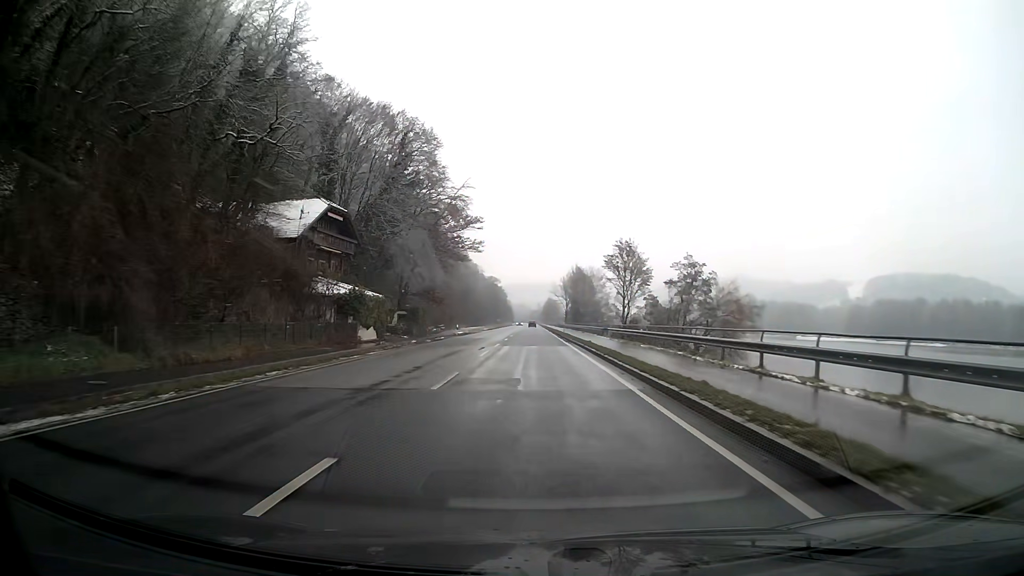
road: primary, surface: asphalt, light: Day
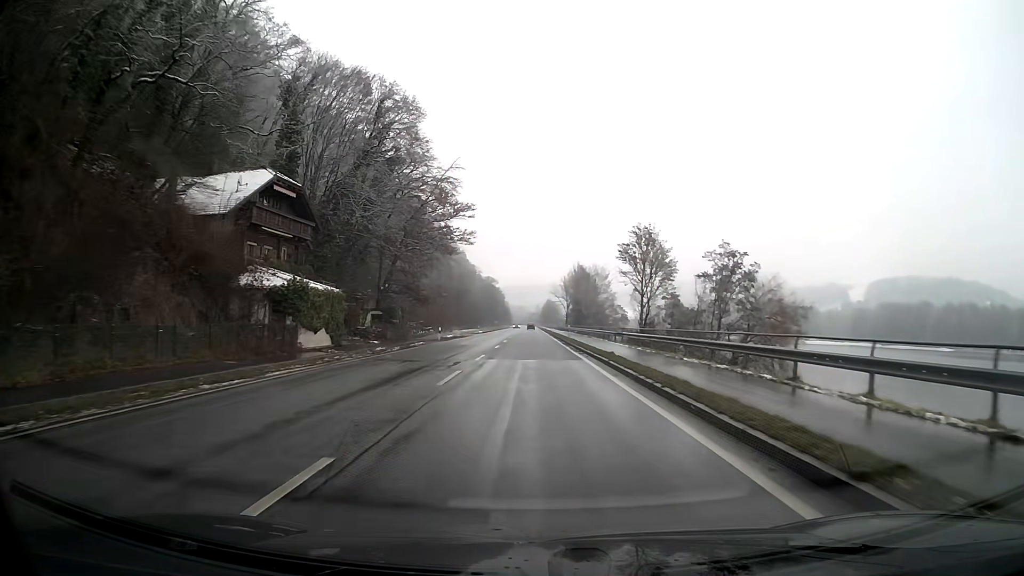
(0.0, +10.7) m; 0°
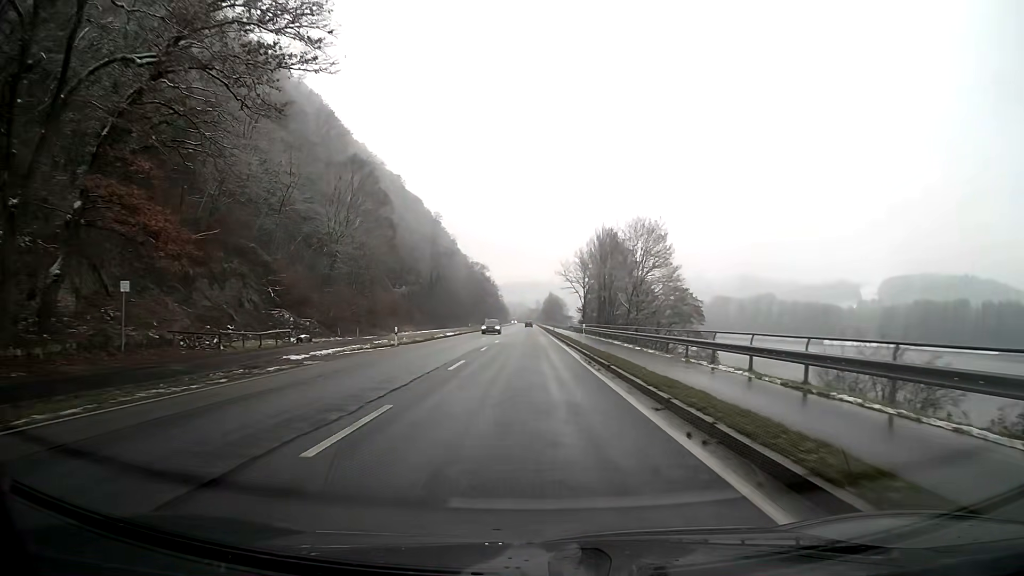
(-0.1, +53.7) m; 0°
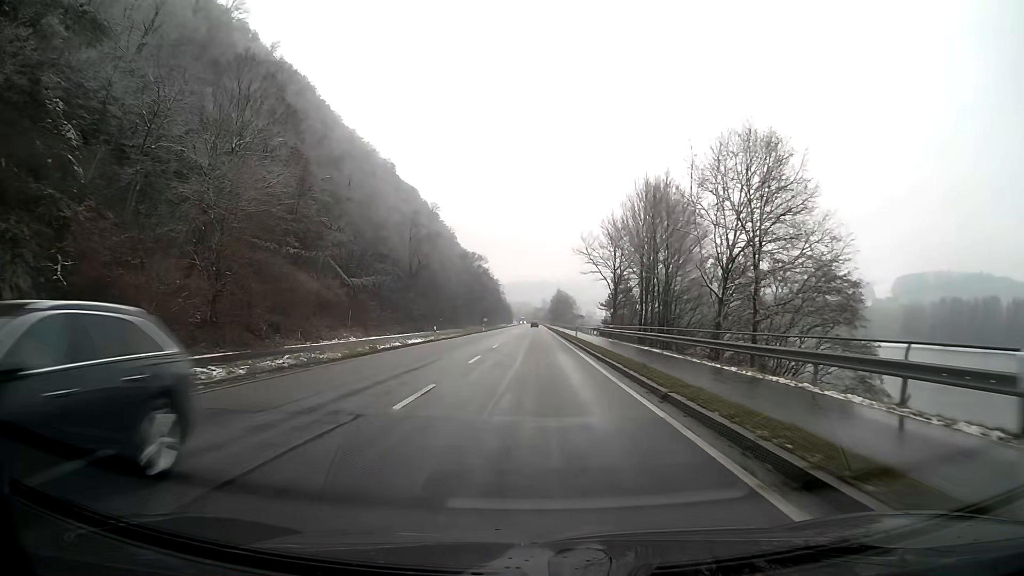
(-0.1, +32.3) m; 0°
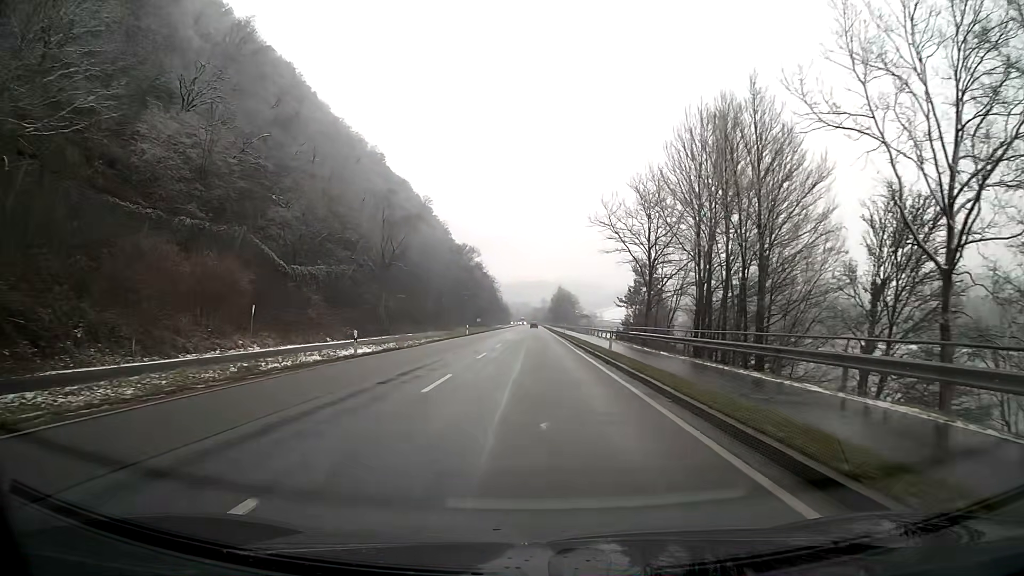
(0.0, +21.5) m; 0°
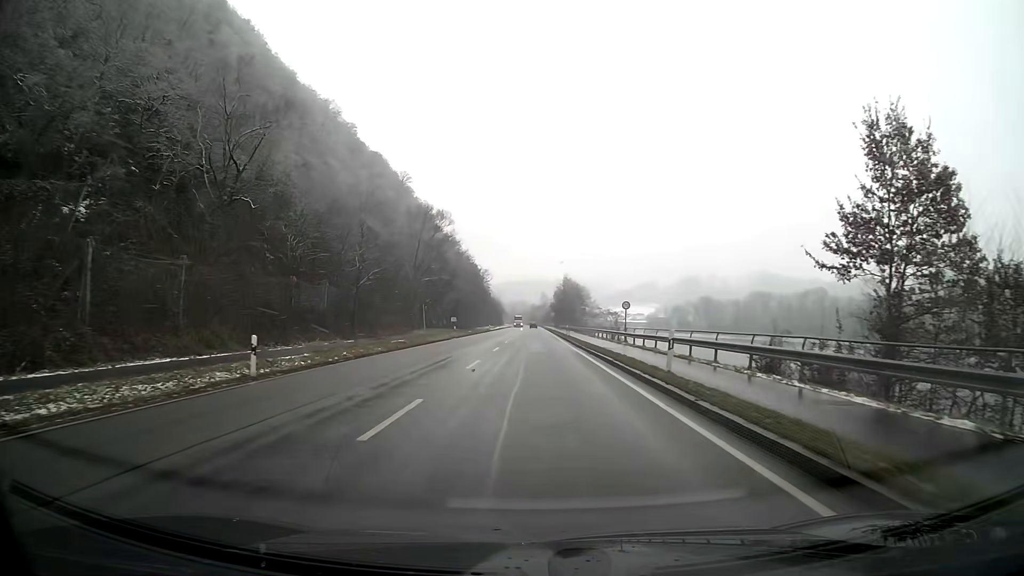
(+0.2, +53.8) m; 0°
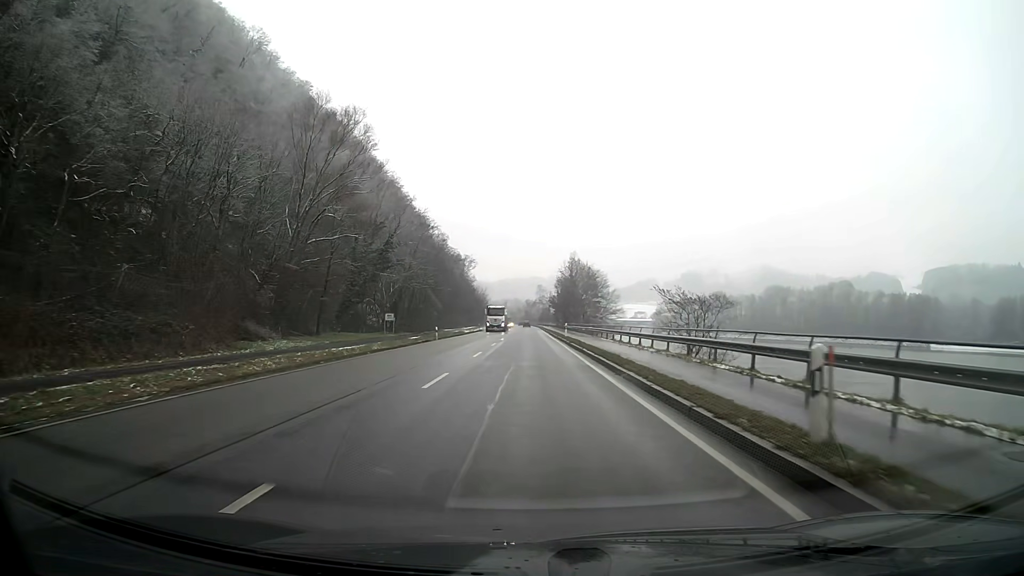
(+0.1, +53.7) m; 0°
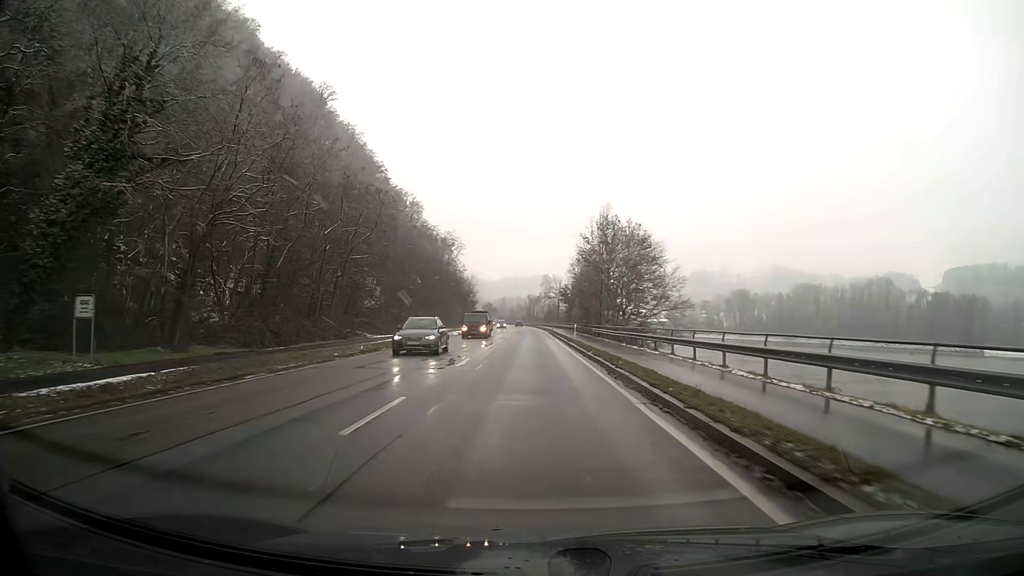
(-0.1, +53.7) m; 0°
